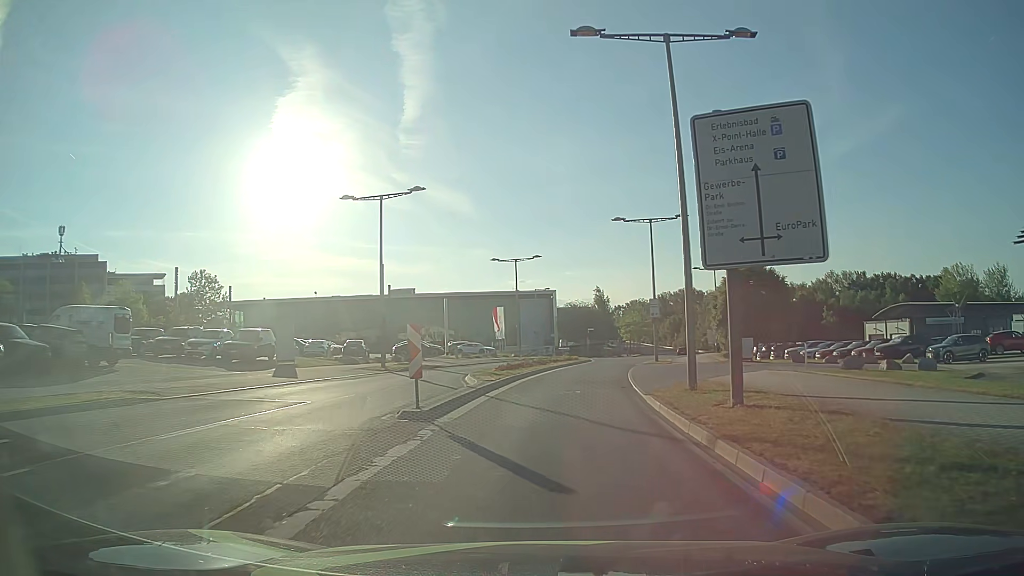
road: secondary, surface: asphalt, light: Day
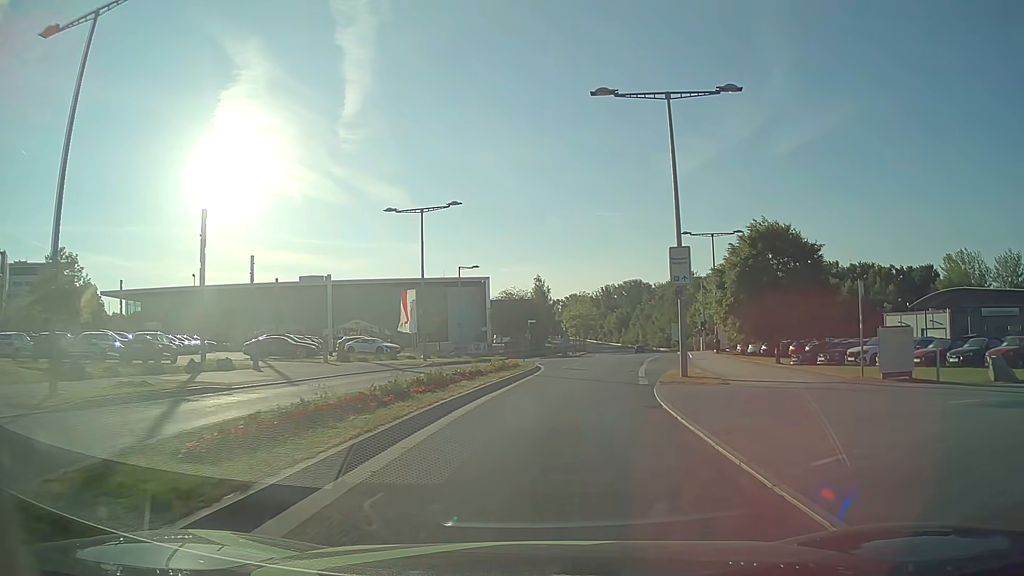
(+1.1, +22.2) m; +6°
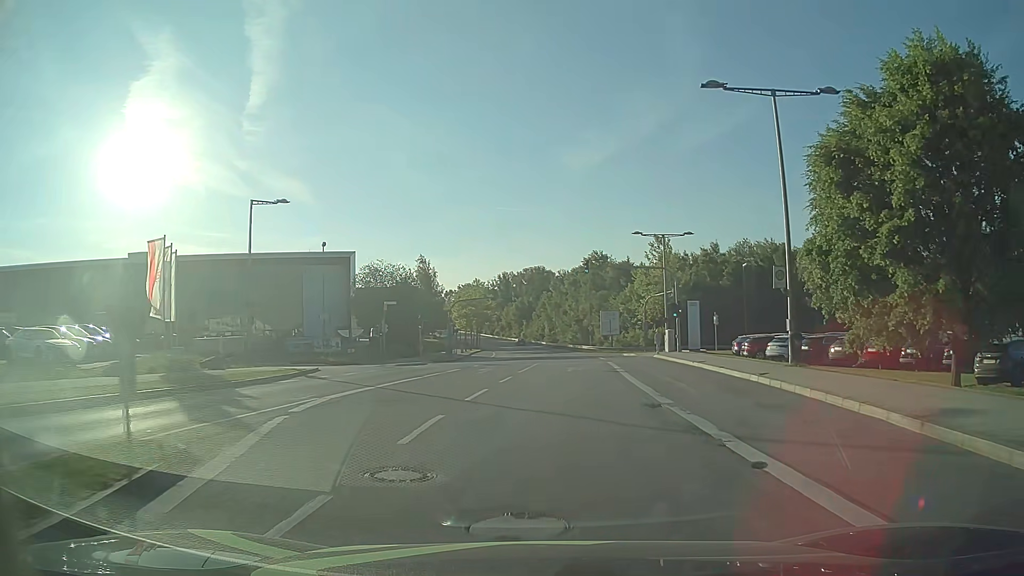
(+2.3, +30.8) m; +9°
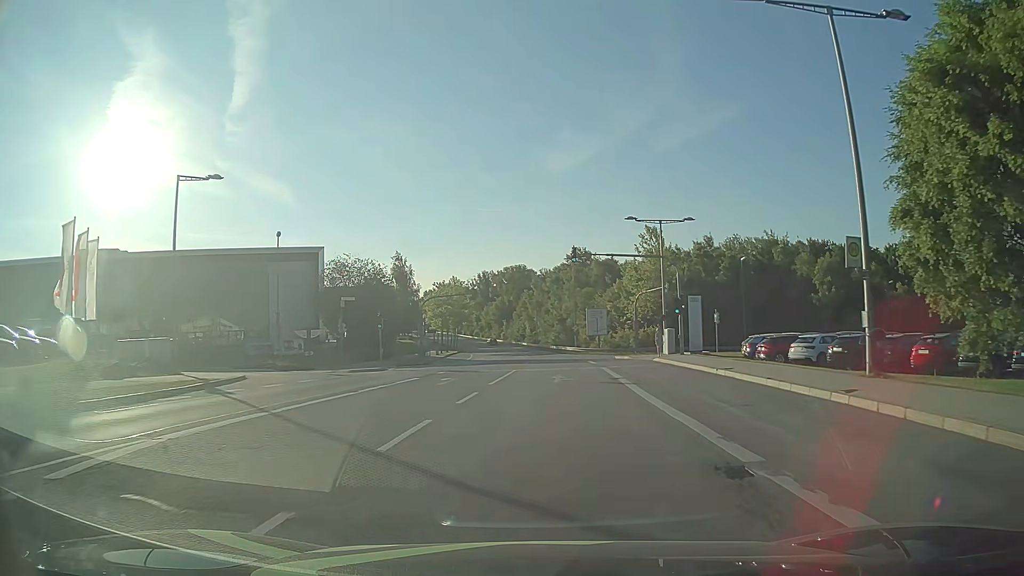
(+0.1, +6.5) m; +2°
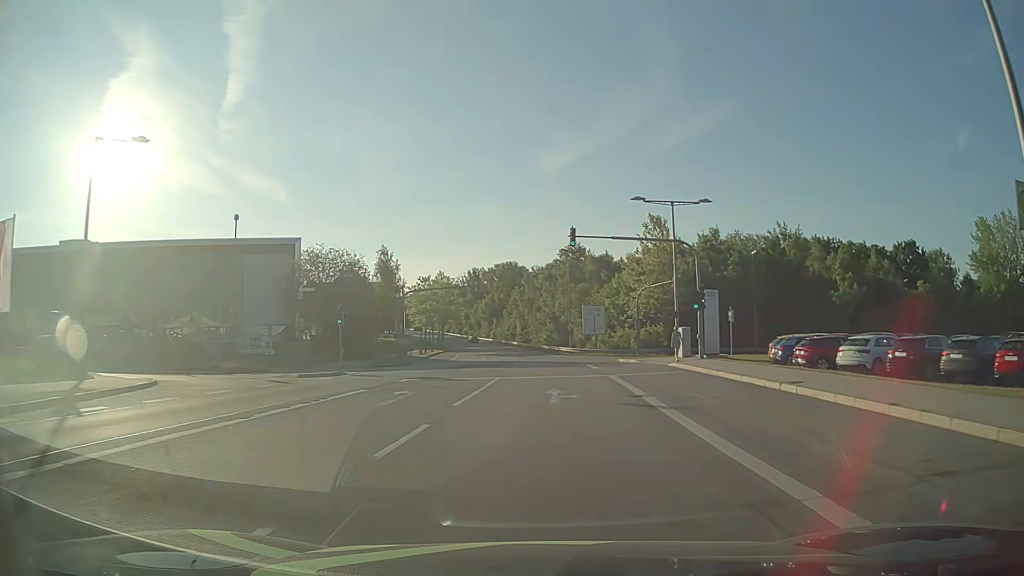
(0.0, +6.5) m; 0°
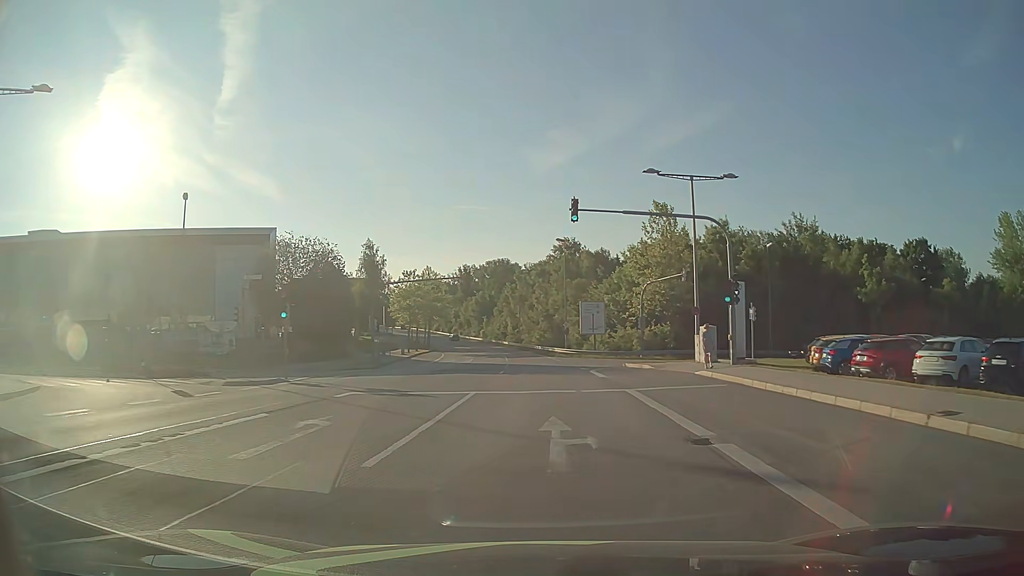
(+0.1, +6.6) m; +1°
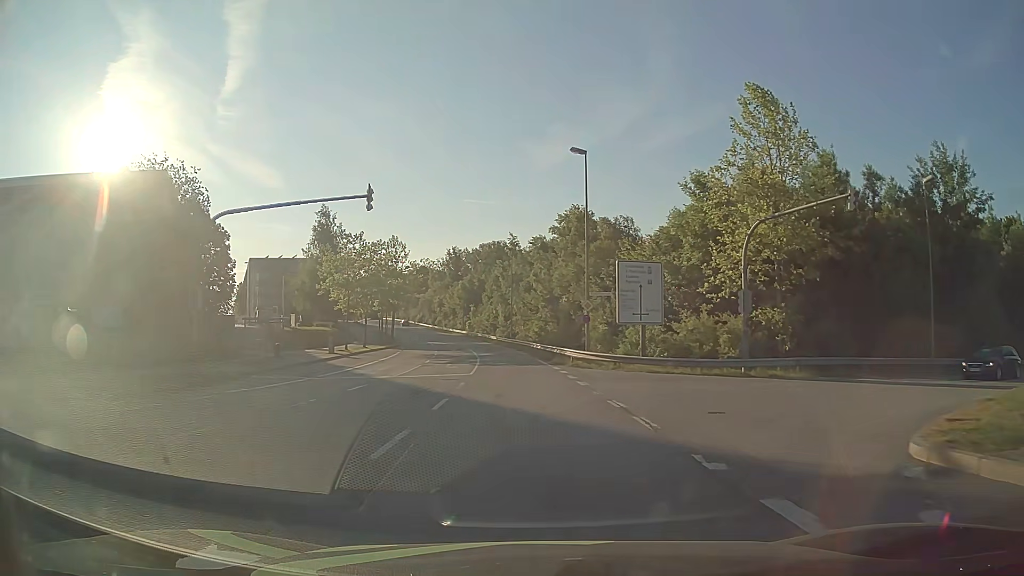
(+0.3, +27.3) m; 0°
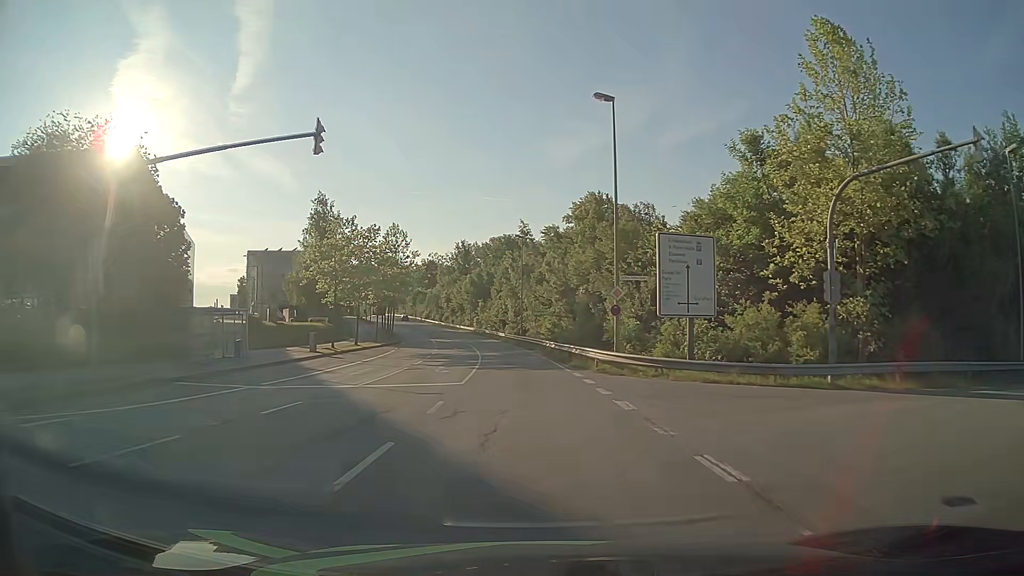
(-0.1, +7.1) m; -1°
(0, +10) (0, +20) (-1, +30) (-2, +40) (-3, +50) (-4, +60) (-5, +70) (-7, +80) (-9, +89) (-12, +99) m
